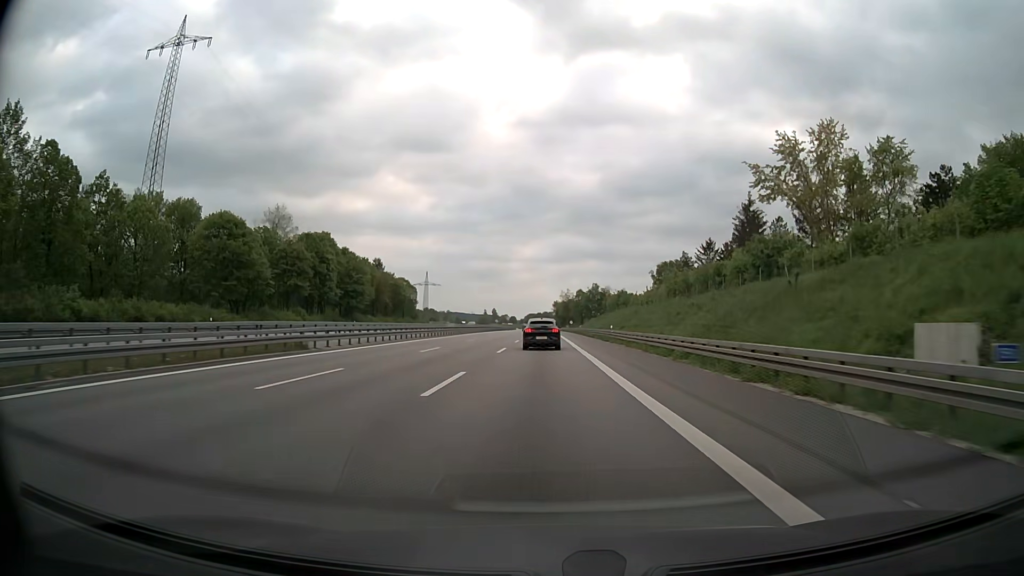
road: motorway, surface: asphalt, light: Day
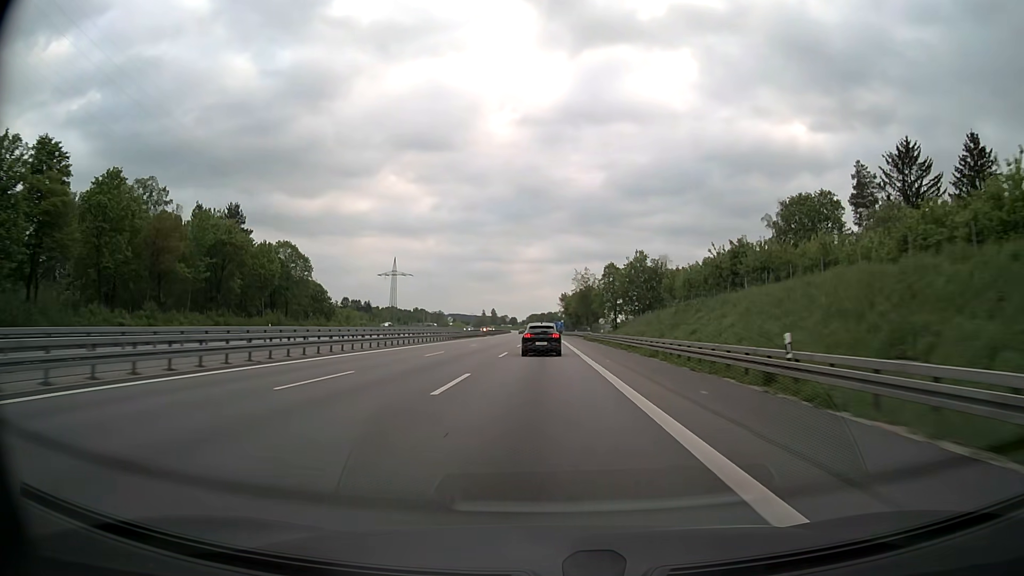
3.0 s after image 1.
(+0.3, +90.7) m; 0°
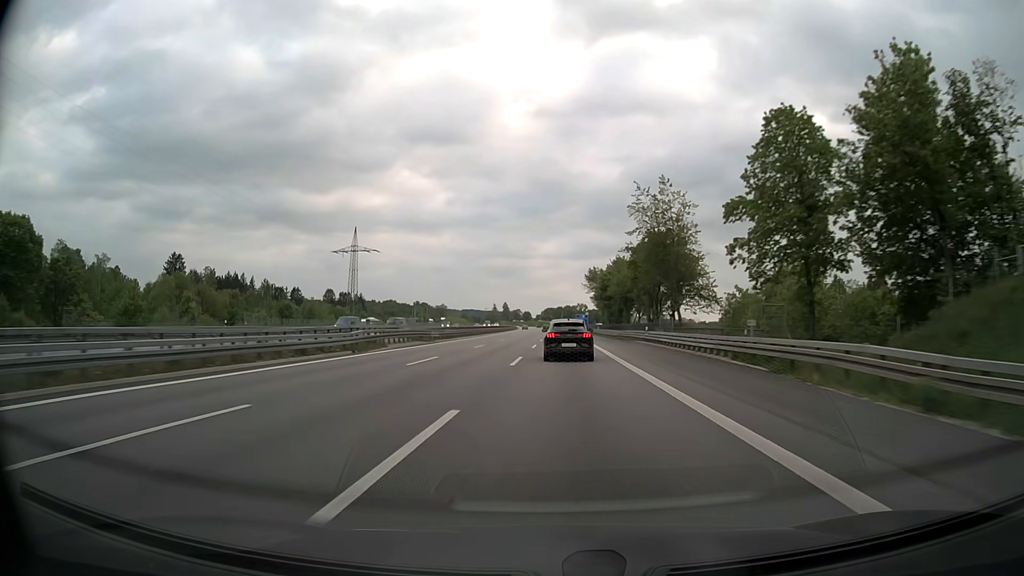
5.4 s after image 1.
(-0.6, +82.5) m; -1°
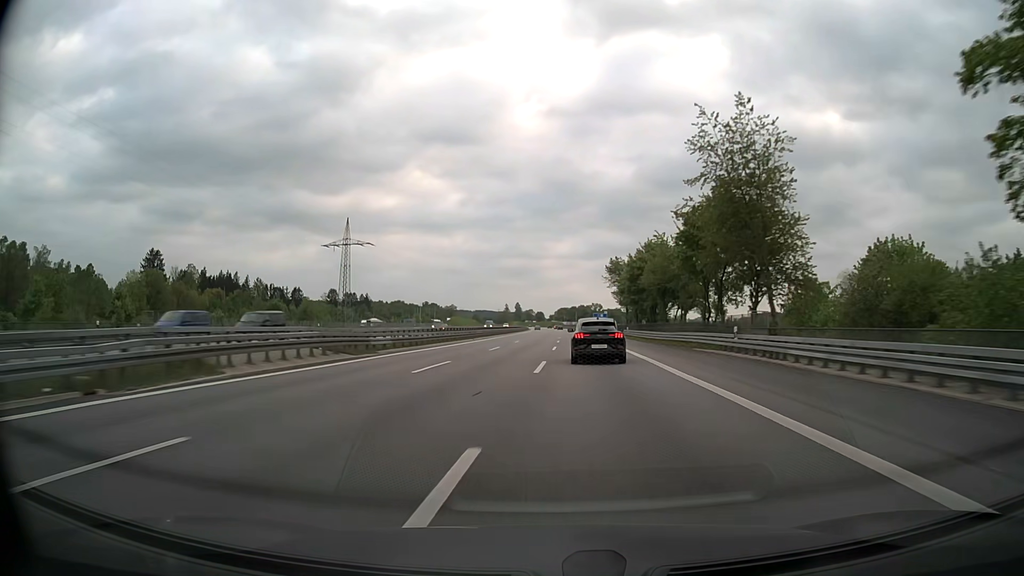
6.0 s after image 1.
(-0.2, +21.9) m; -1°
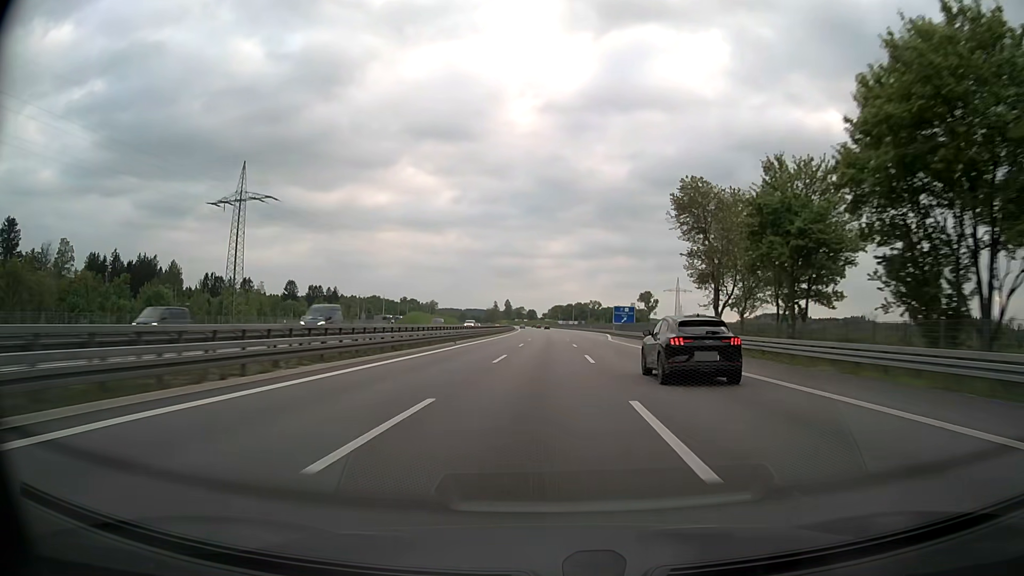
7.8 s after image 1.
(-0.4, +68.2) m; 0°
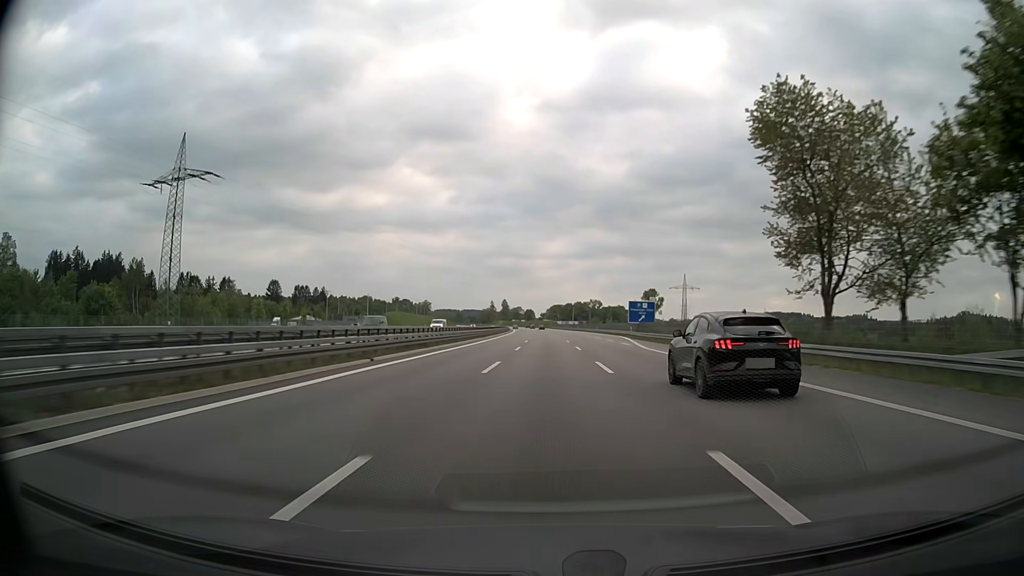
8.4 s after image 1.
(+0.1, +23.6) m; 0°
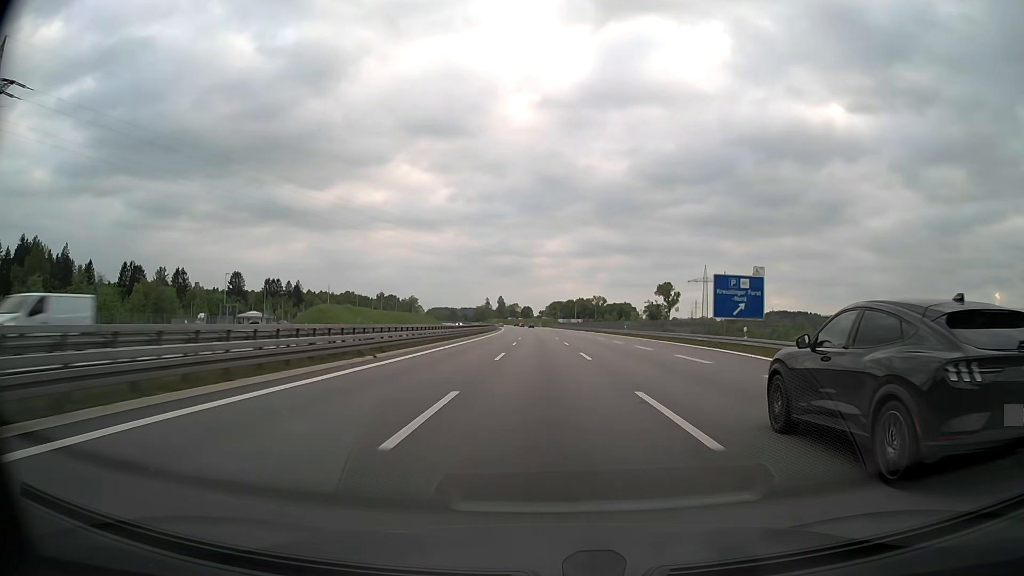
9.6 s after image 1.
(0.0, +48.3) m; 0°
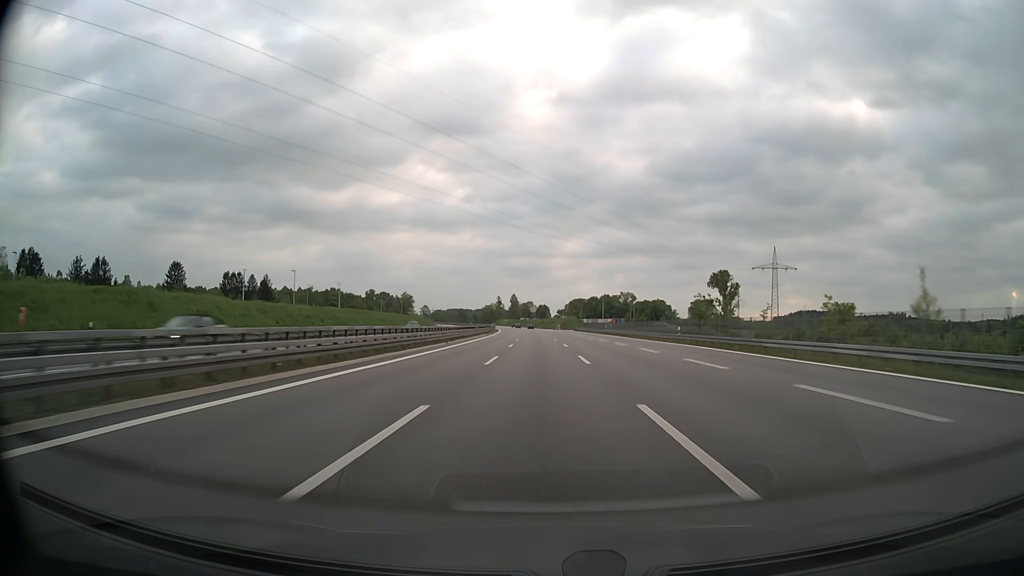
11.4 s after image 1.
(-0.8, +75.0) m; -1°
(0, +10) (0, +20) (0, +30) (0, +40) (0, +50) (-1, +60) (-1, +70) (-1, +80) (-1, +90) (-2, +100) m
